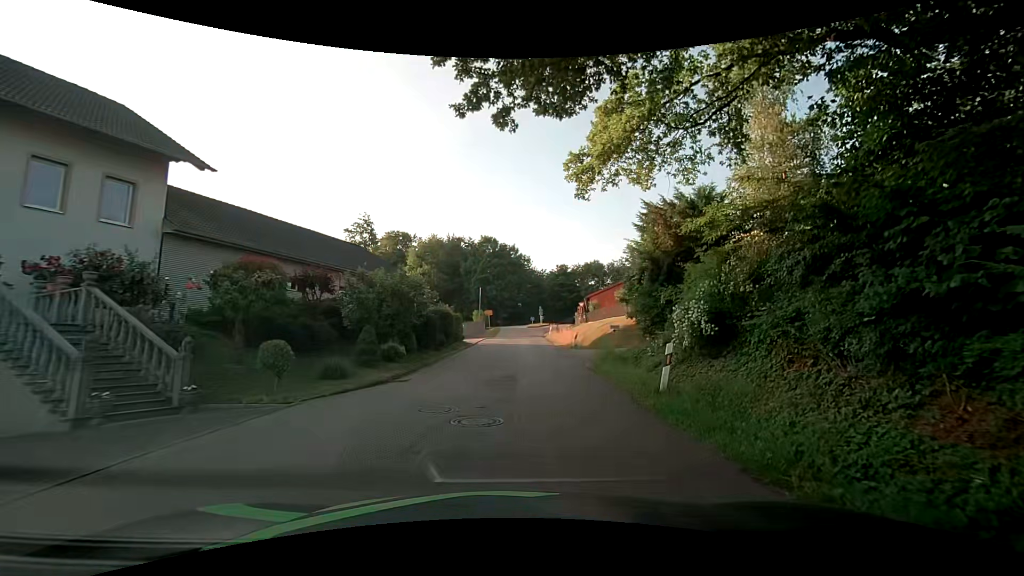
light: Day
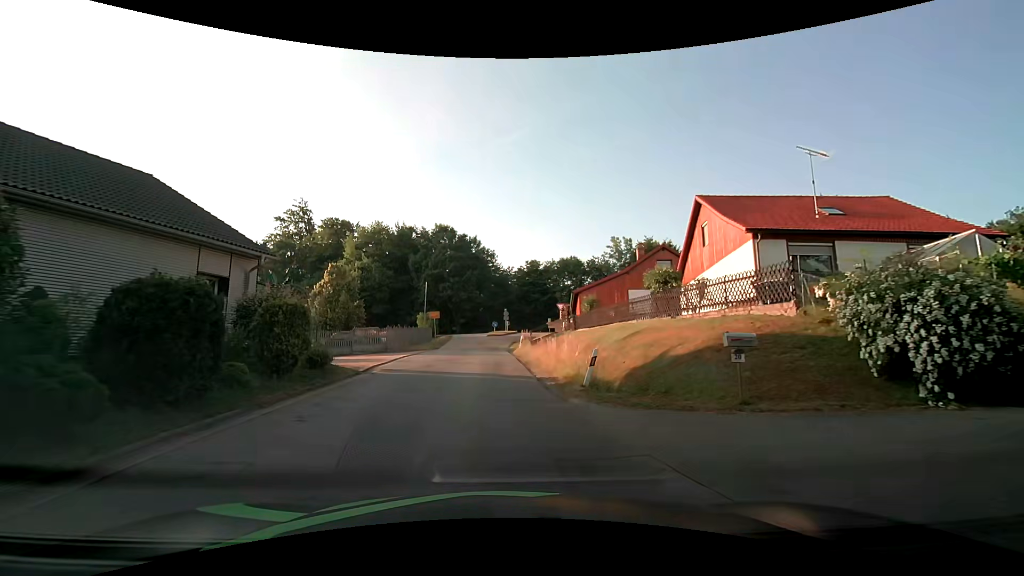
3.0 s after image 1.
(+1.7, +18.5) m; +6°
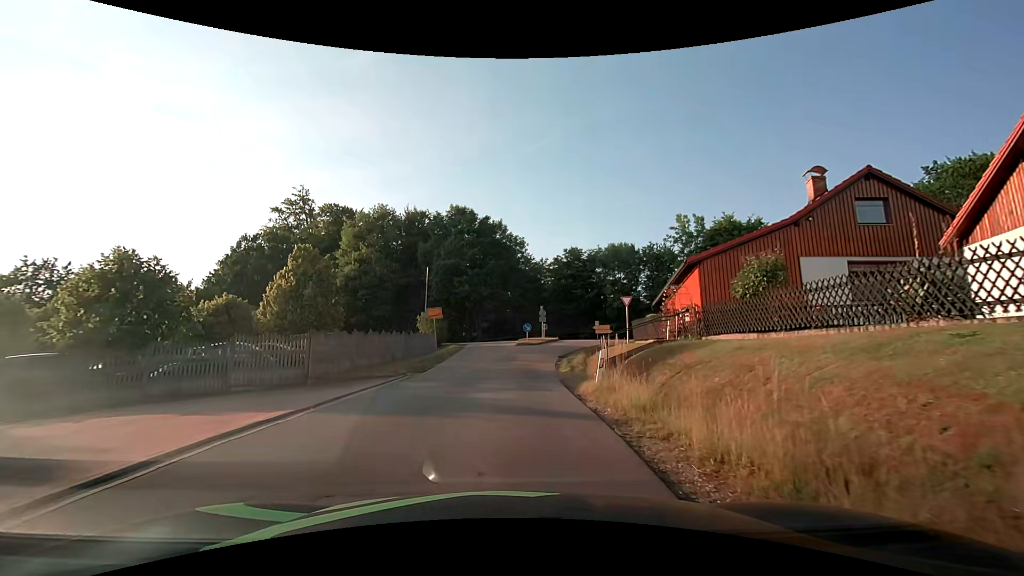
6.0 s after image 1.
(-0.5, +18.0) m; -2°
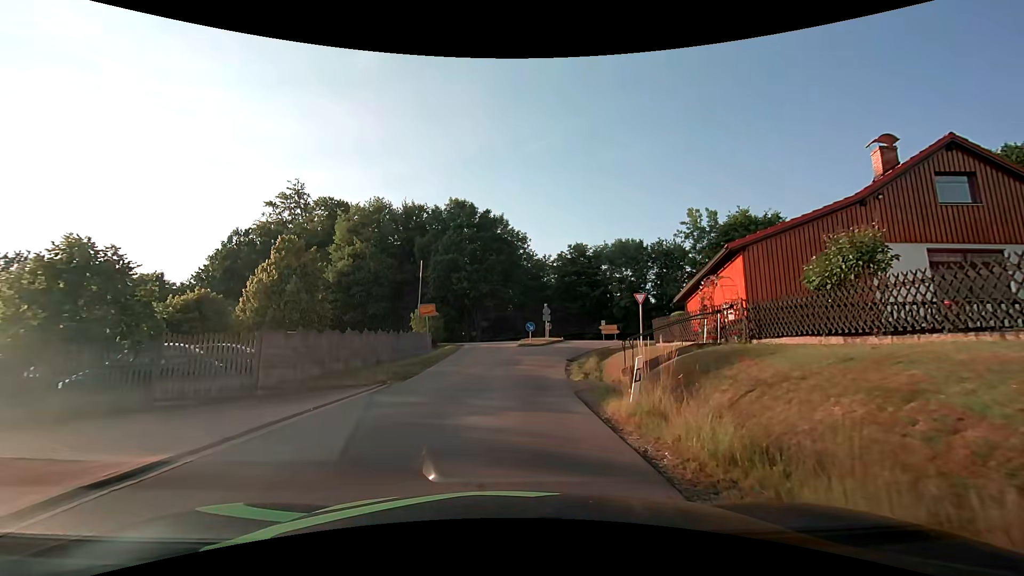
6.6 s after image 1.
(0.0, +3.4) m; +1°
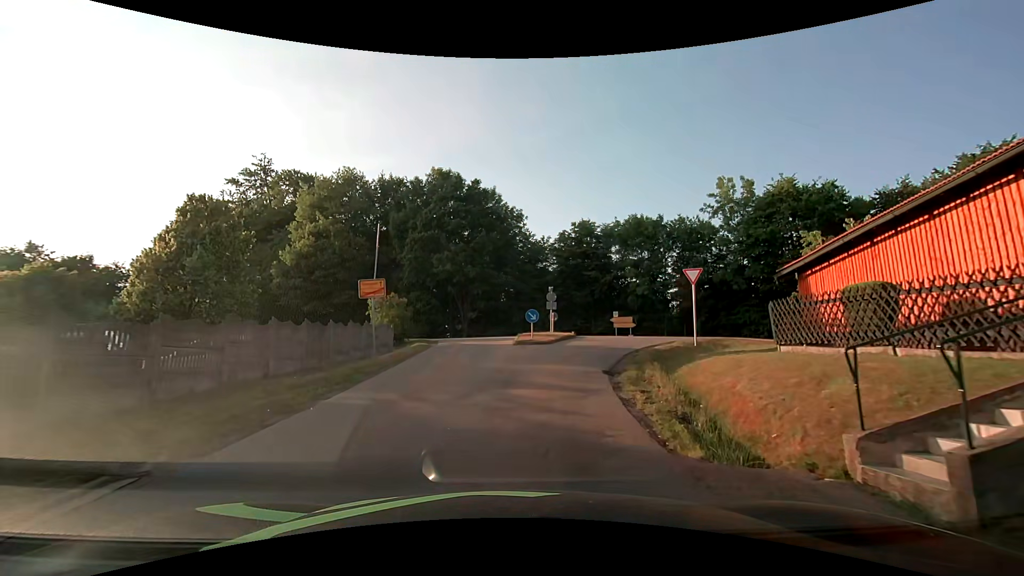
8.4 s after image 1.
(-0.3, +10.3) m; -1°
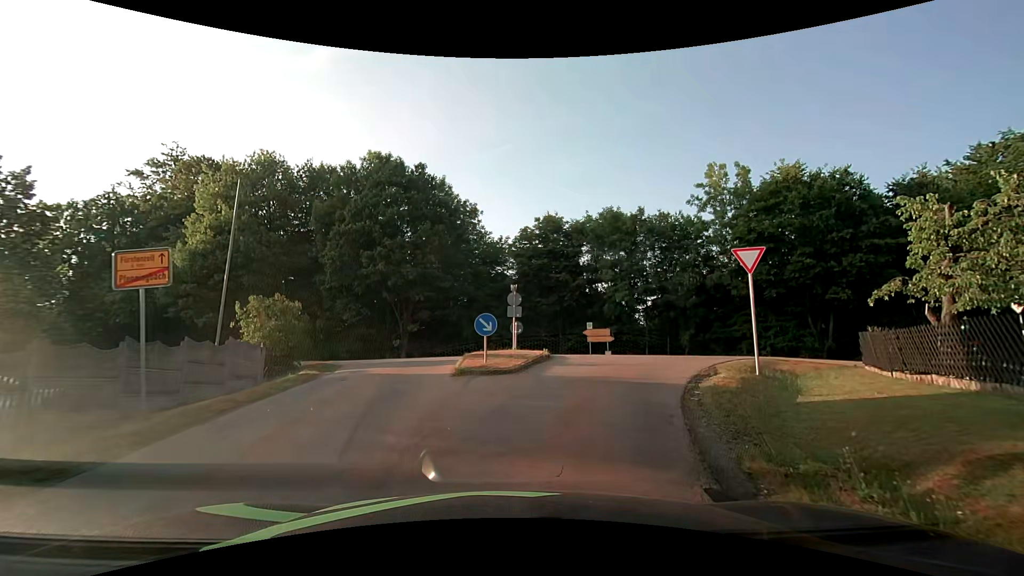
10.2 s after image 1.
(+0.3, +9.1) m; +4°
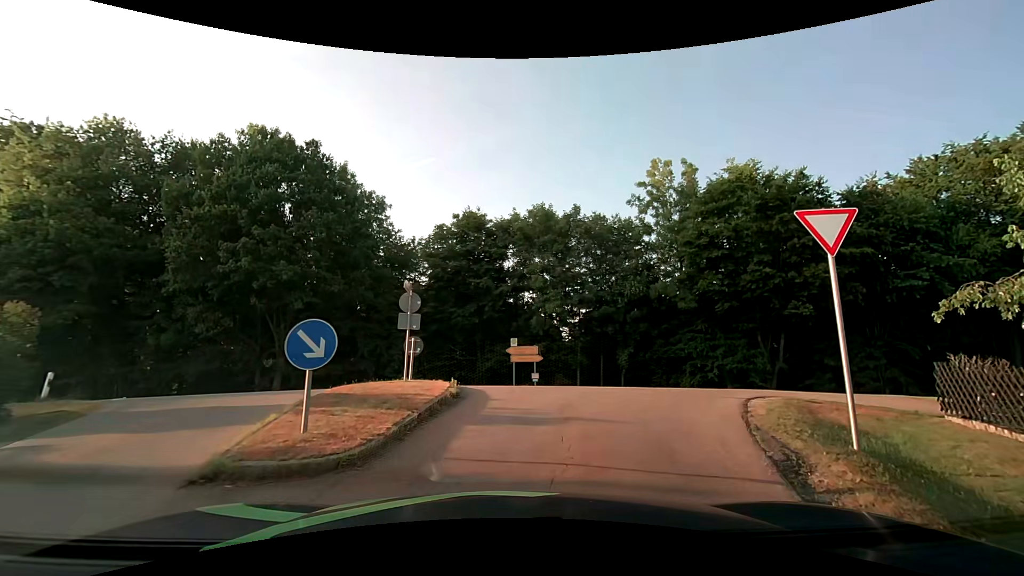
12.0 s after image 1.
(+0.6, +7.0) m; +10°
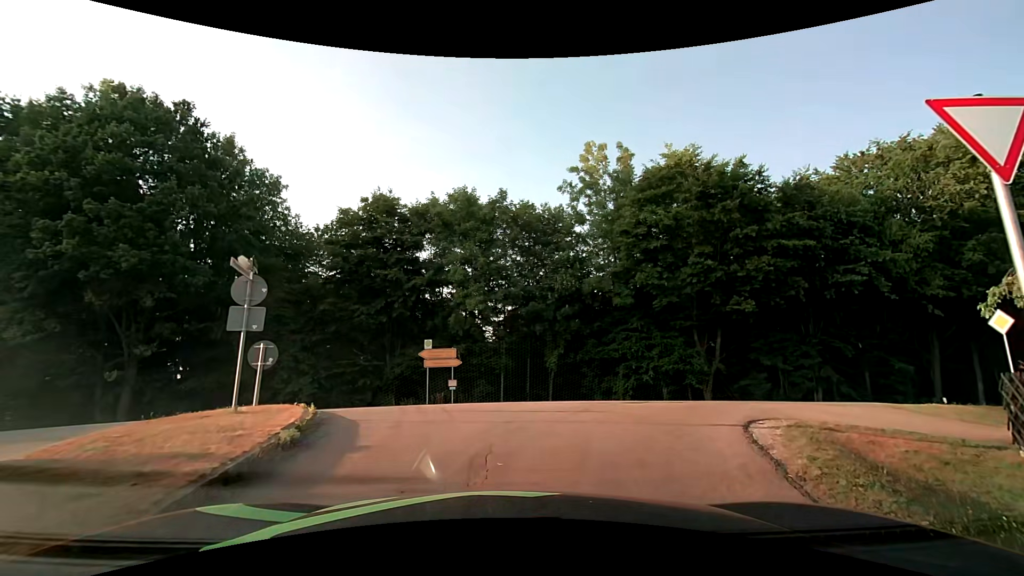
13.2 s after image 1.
(+0.3, +4.2) m; +8°
(+2, +10) (+7, +18) (+17, +22) (+27, +23) (+36, +25) (+46, +27) (+56, +30) (+65, +33) (+75, +36) (+84, +40) m
